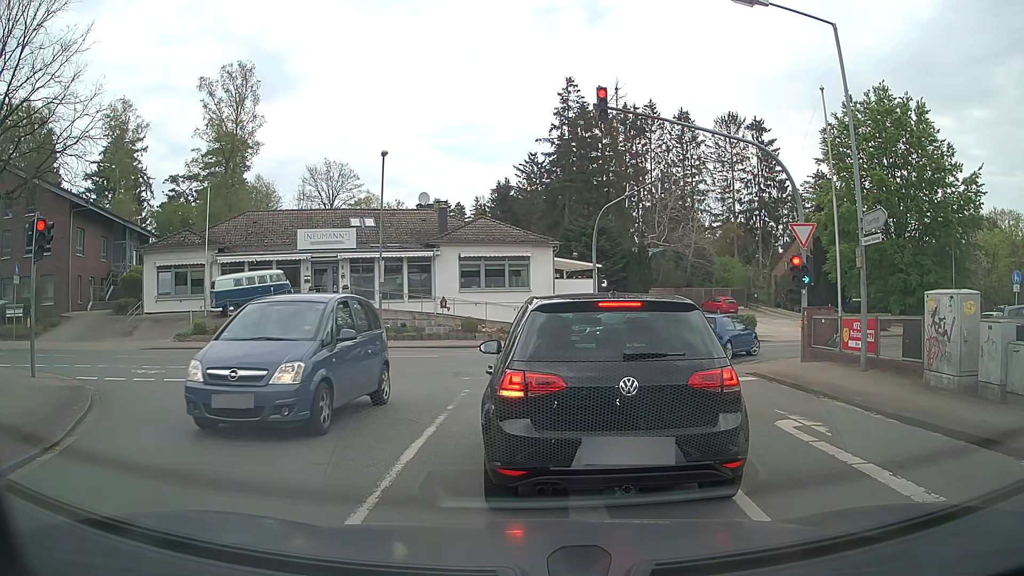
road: tertiary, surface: asphalt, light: Day
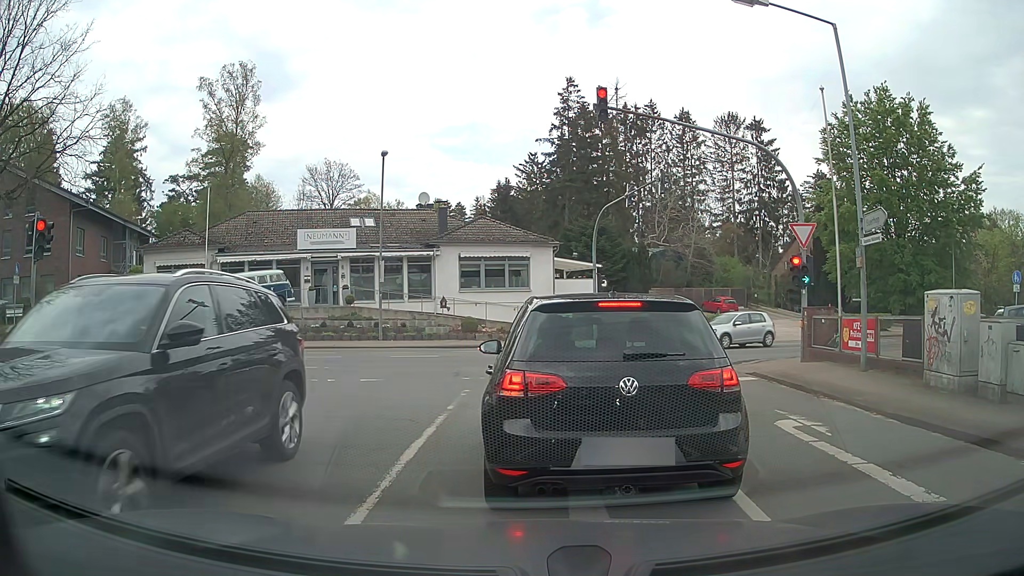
(0.0, 0.0) m; 0°
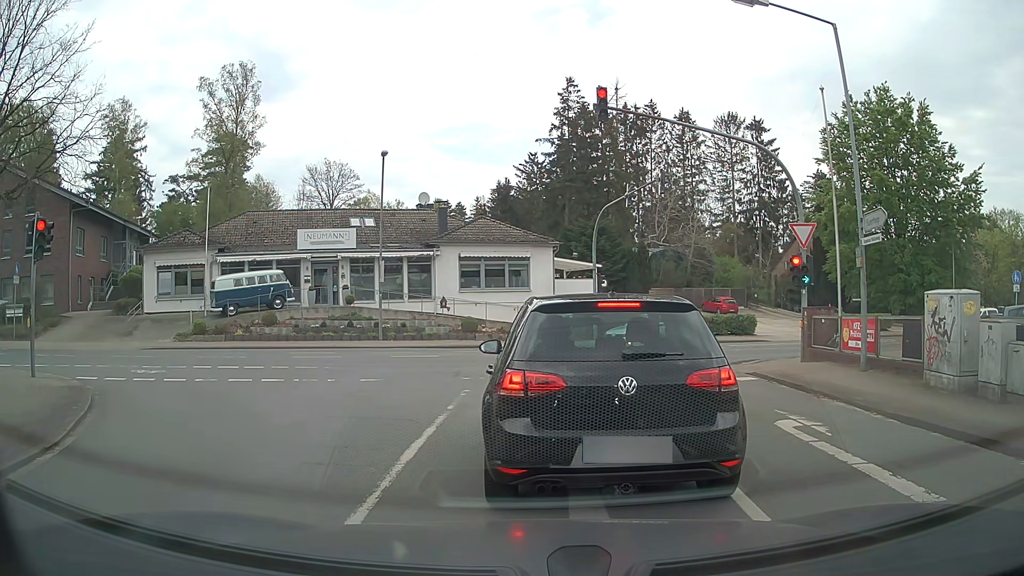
(0.0, 0.0) m; 0°
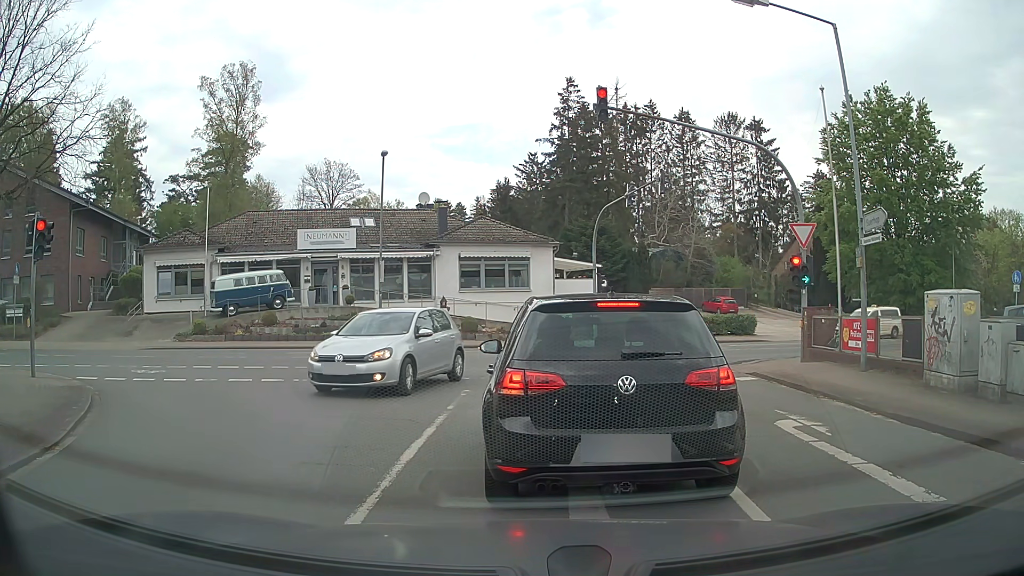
(0.0, 0.0) m; 0°
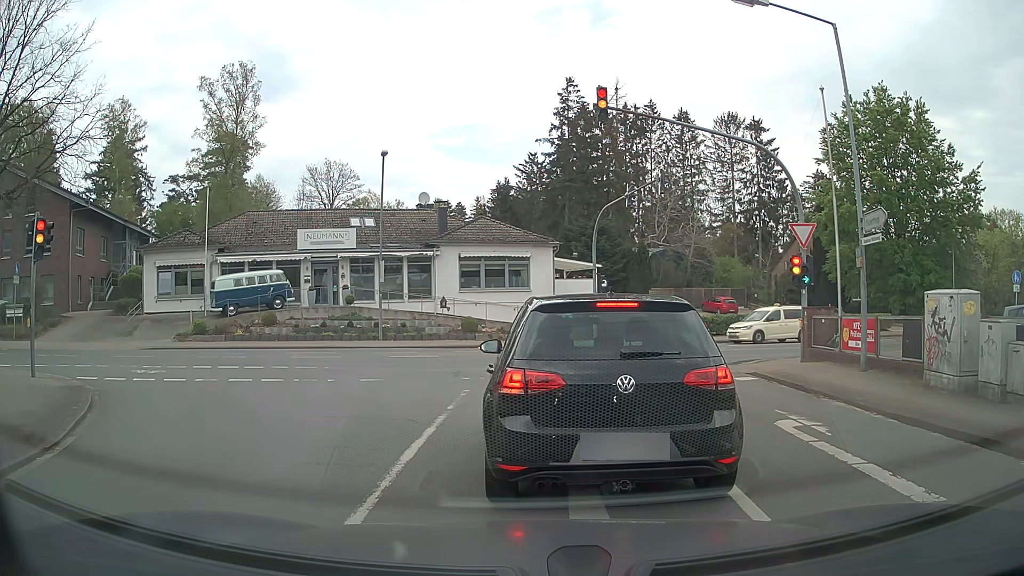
(0.0, 0.0) m; 0°
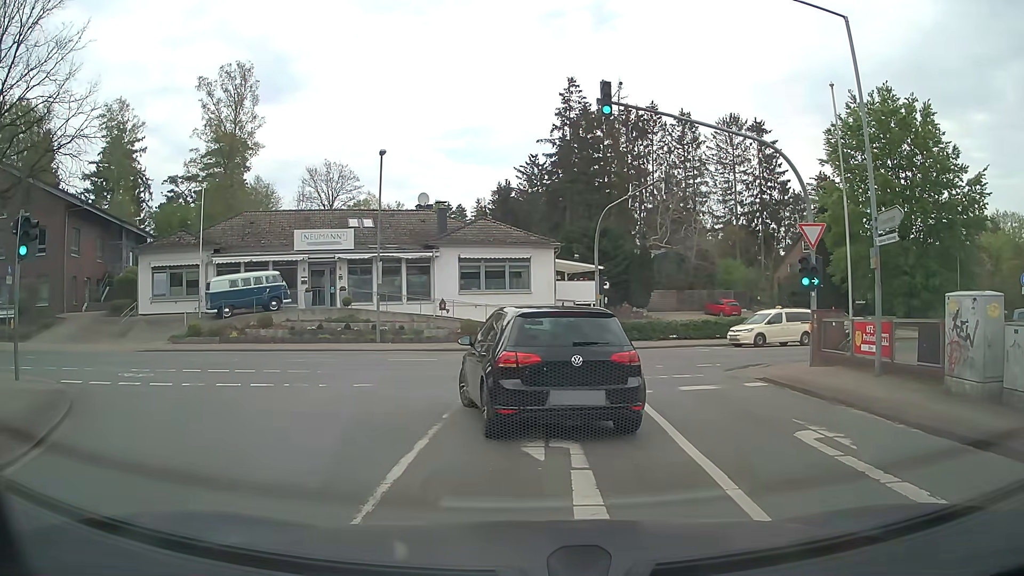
(0.0, +0.7) m; 0°
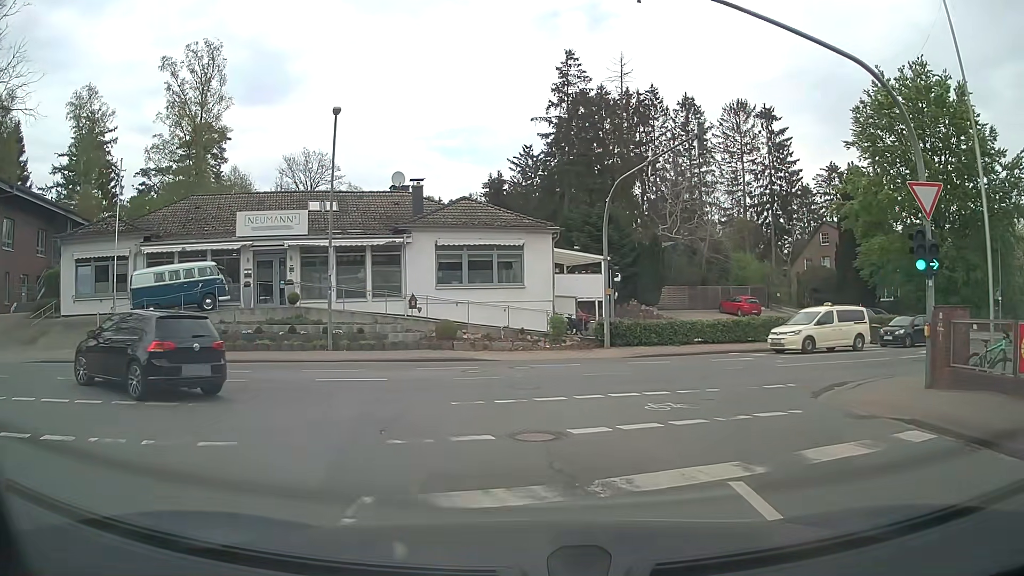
(0.0, +6.7) m; +1°
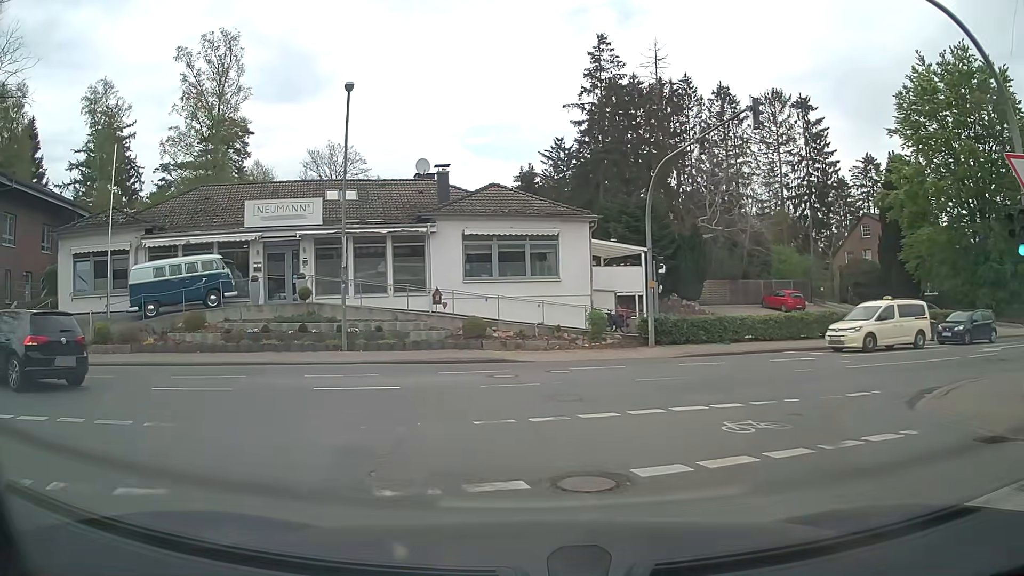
(-0.1, +2.4) m; -4°
(-3, +9) (-13, +13) (-22, +10) (-32, +7) (-41, +4) (-51, +1) (-60, -2) (-70, -5) (-79, -8) (-89, -11) m
